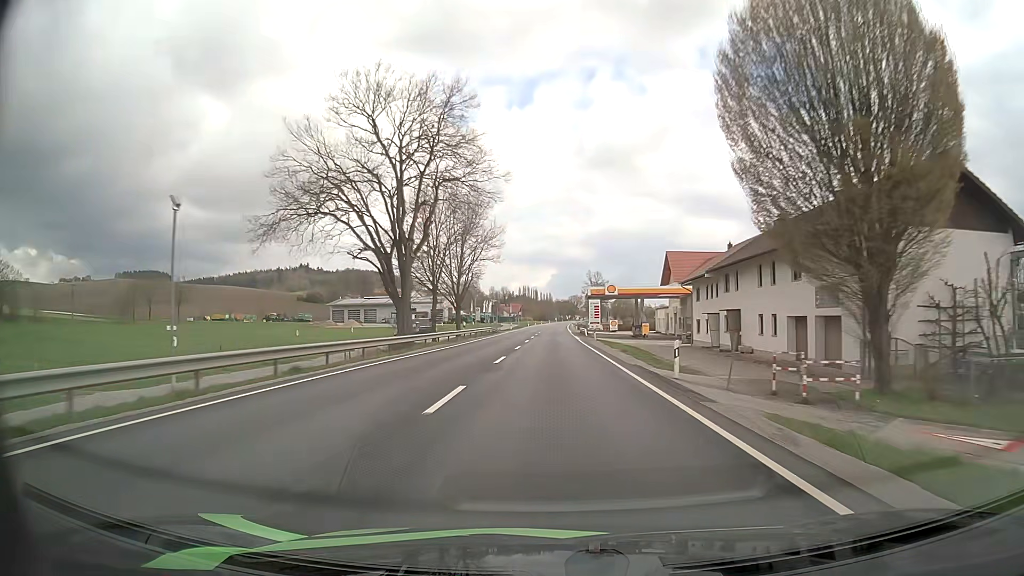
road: primary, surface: asphalt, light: Day
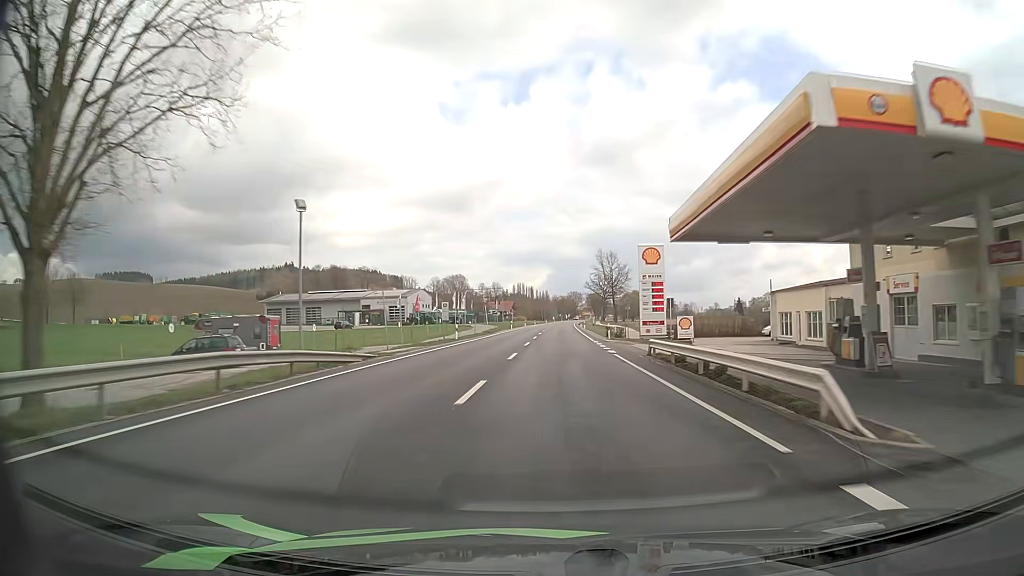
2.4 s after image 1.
(0.0, +59.7) m; 0°
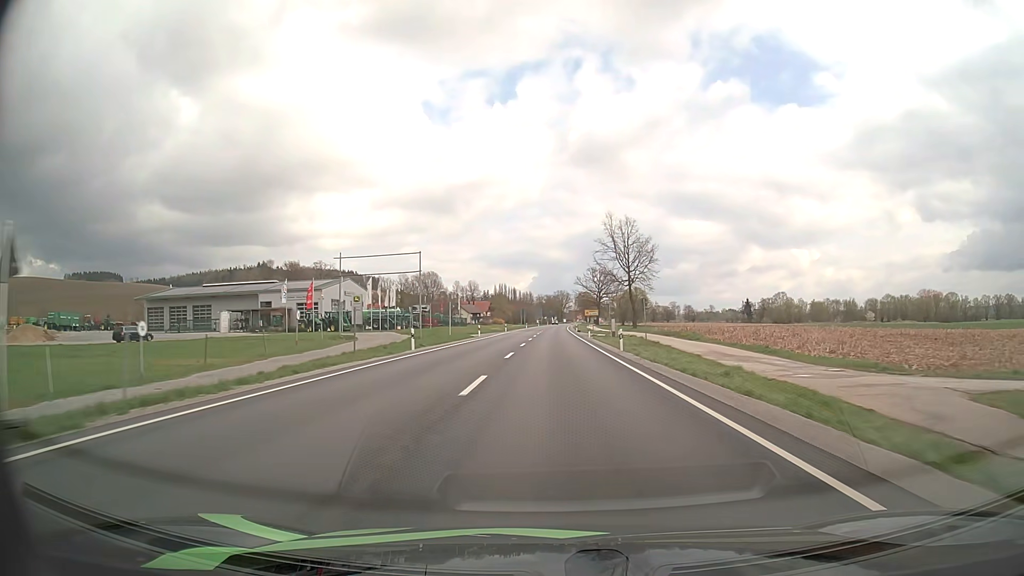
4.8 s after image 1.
(+0.9, +59.2) m; +1°
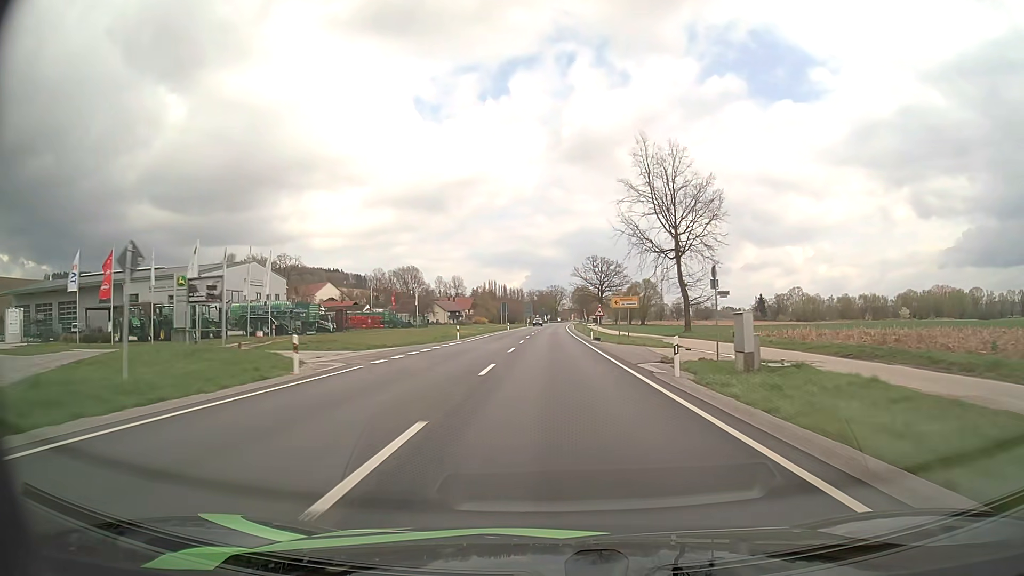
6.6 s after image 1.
(+0.2, +43.8) m; +1°
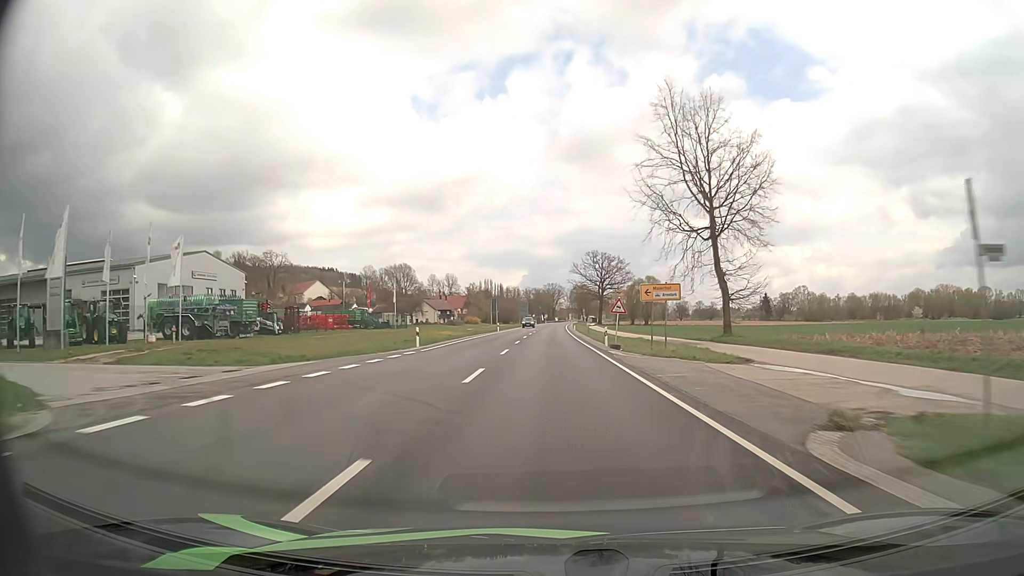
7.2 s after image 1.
(0.0, +14.5) m; 0°
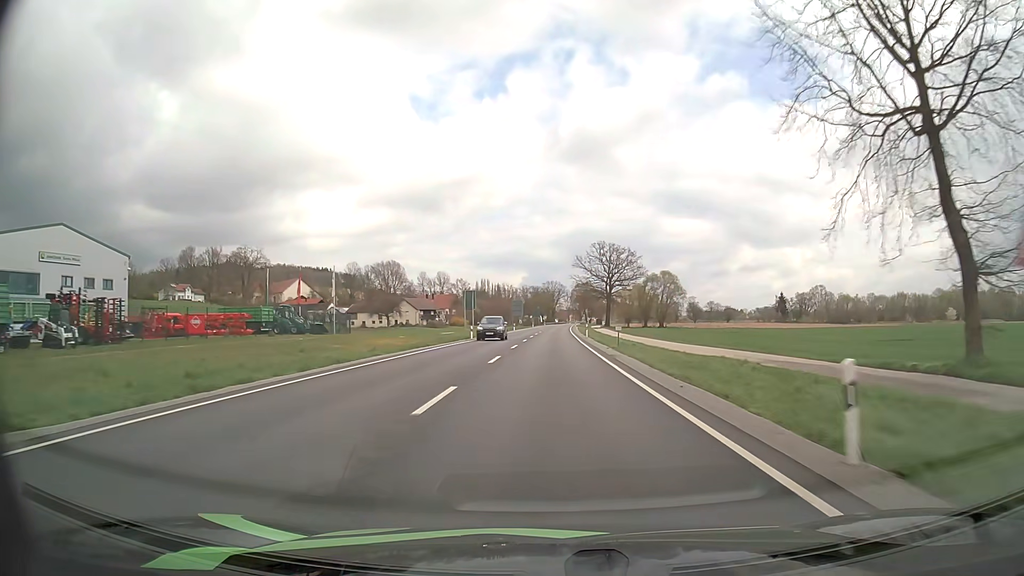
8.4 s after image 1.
(0.0, +28.9) m; 0°
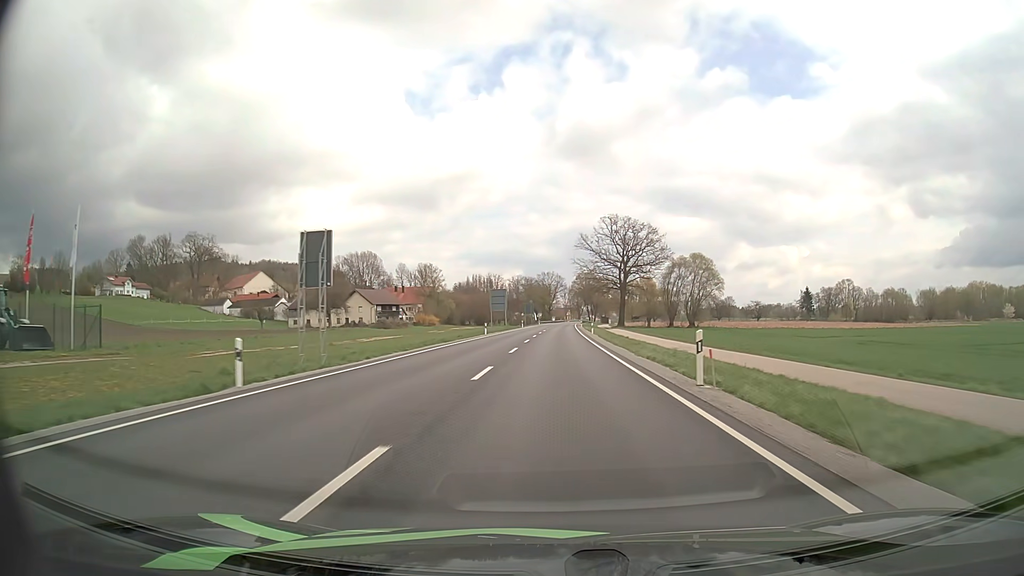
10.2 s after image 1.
(+0.1, +43.2) m; 0°
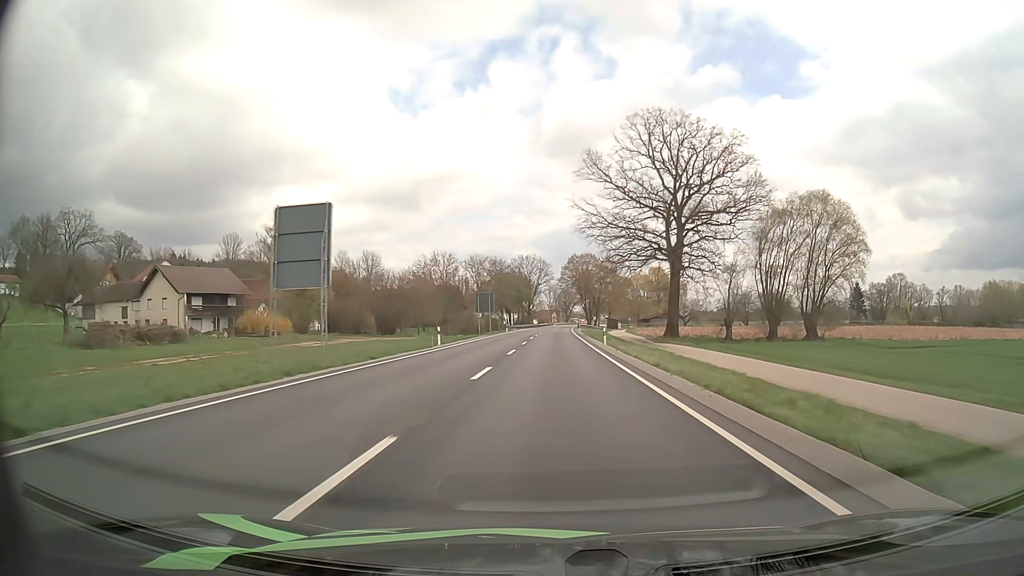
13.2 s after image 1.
(+1.2, +72.1) m; +1°
(0, +10) (0, +20) (0, +30) (0, +40) (0, +50) (+1, +60) (+1, +70) (+1, +80) (+1, +90) (+2, +100) m
